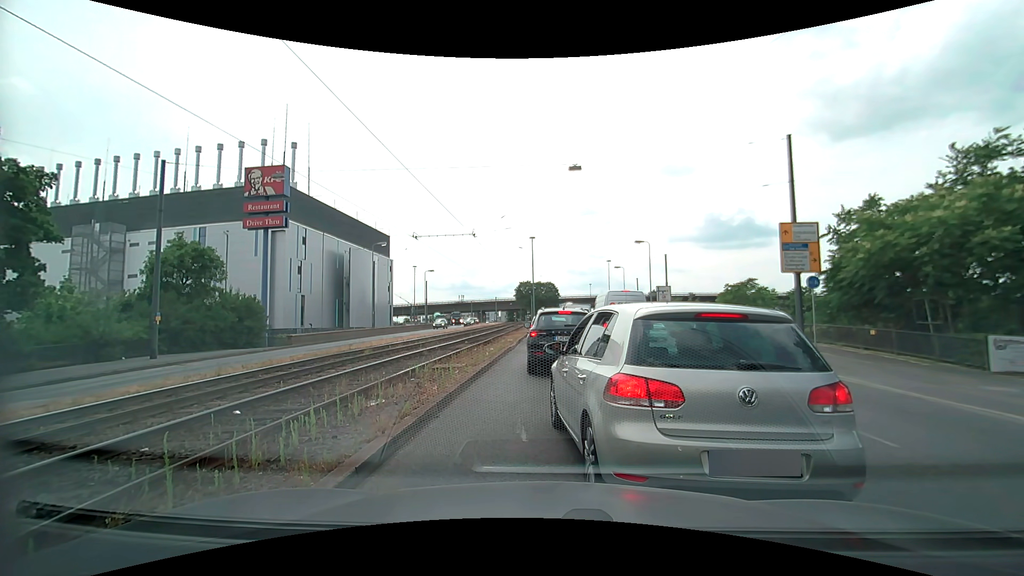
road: primary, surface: asphalt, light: Day
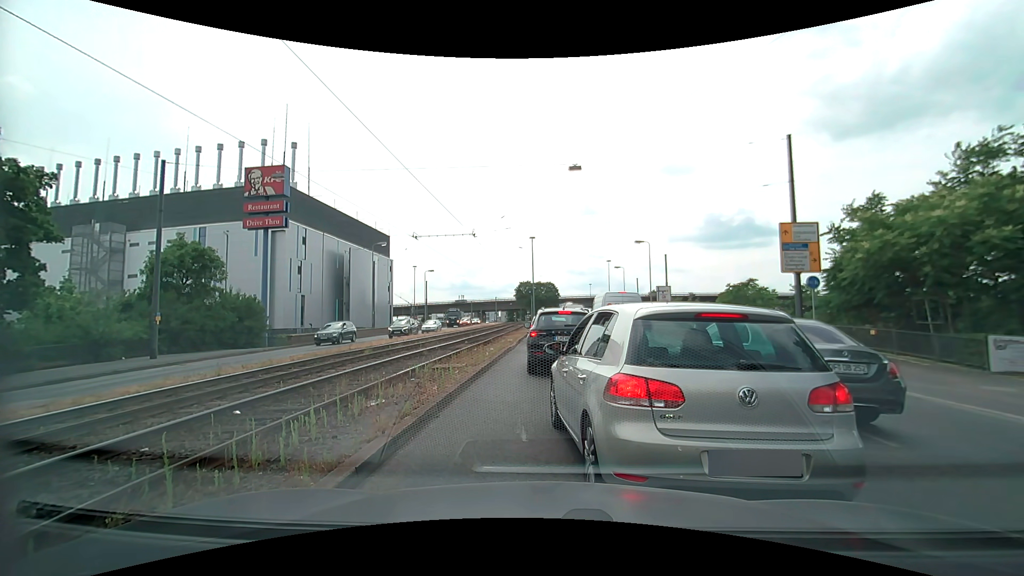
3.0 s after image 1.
(0.0, 0.0) m; 0°
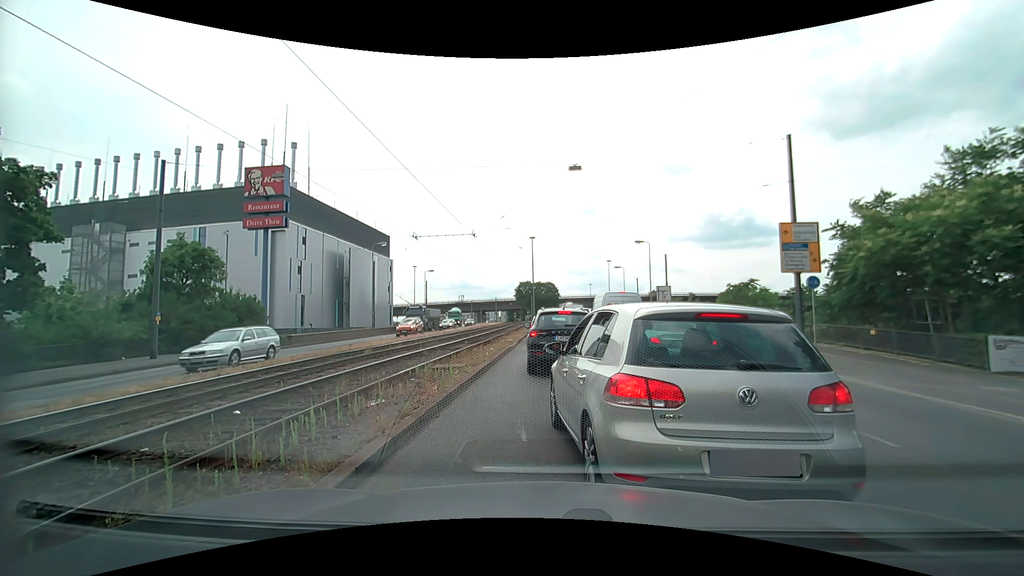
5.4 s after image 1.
(0.0, 0.0) m; 0°
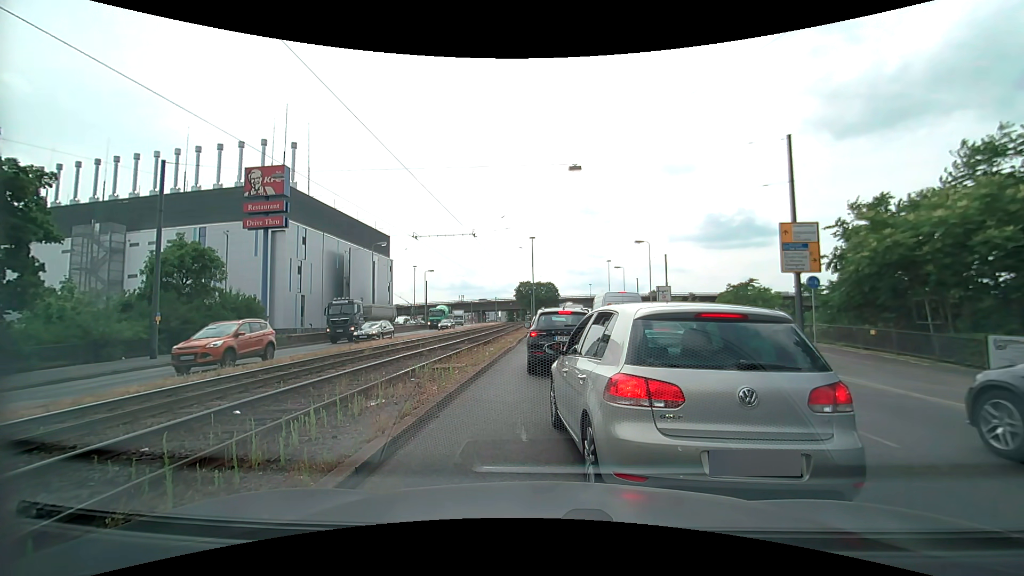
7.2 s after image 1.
(0.0, 0.0) m; 0°
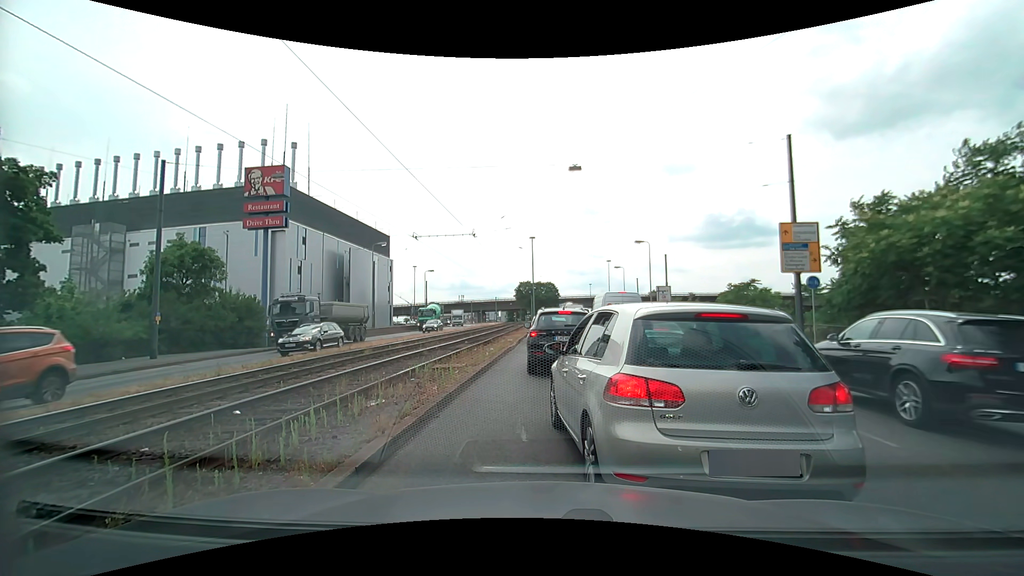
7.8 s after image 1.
(0.0, 0.0) m; 0°
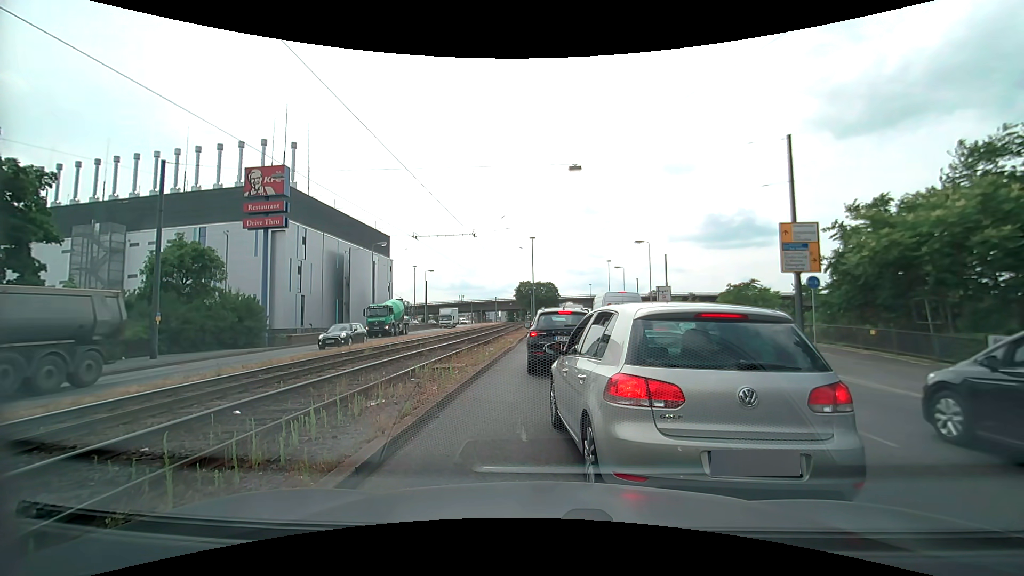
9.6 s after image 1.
(0.0, 0.0) m; 0°
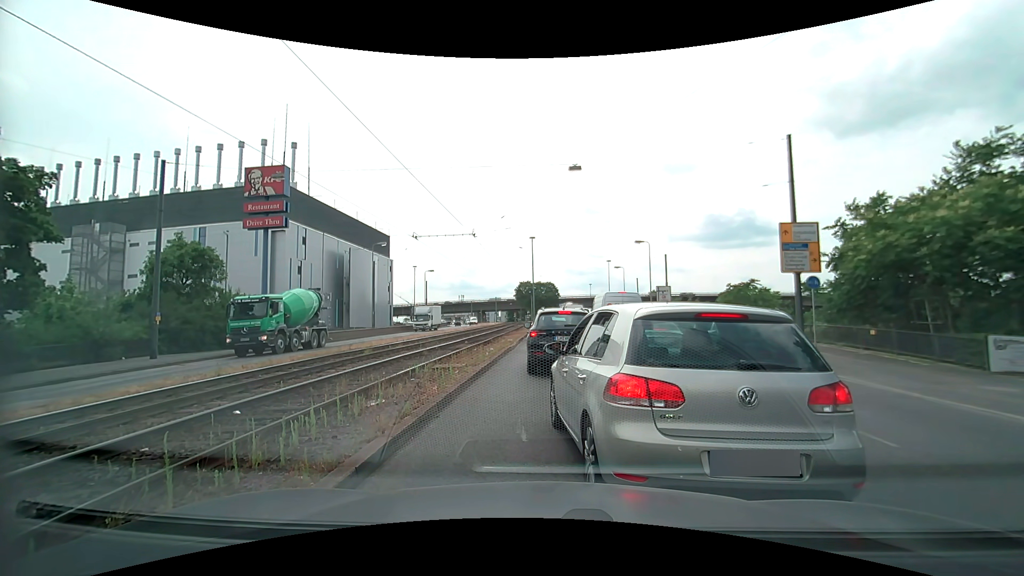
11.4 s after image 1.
(0.0, 0.0) m; 0°
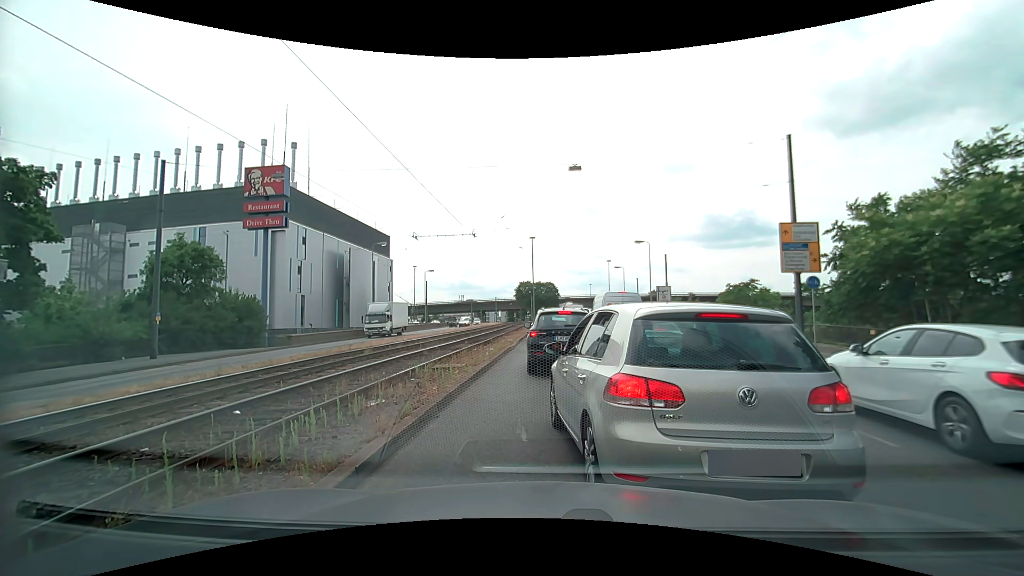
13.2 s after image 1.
(0.0, 0.0) m; 0°
